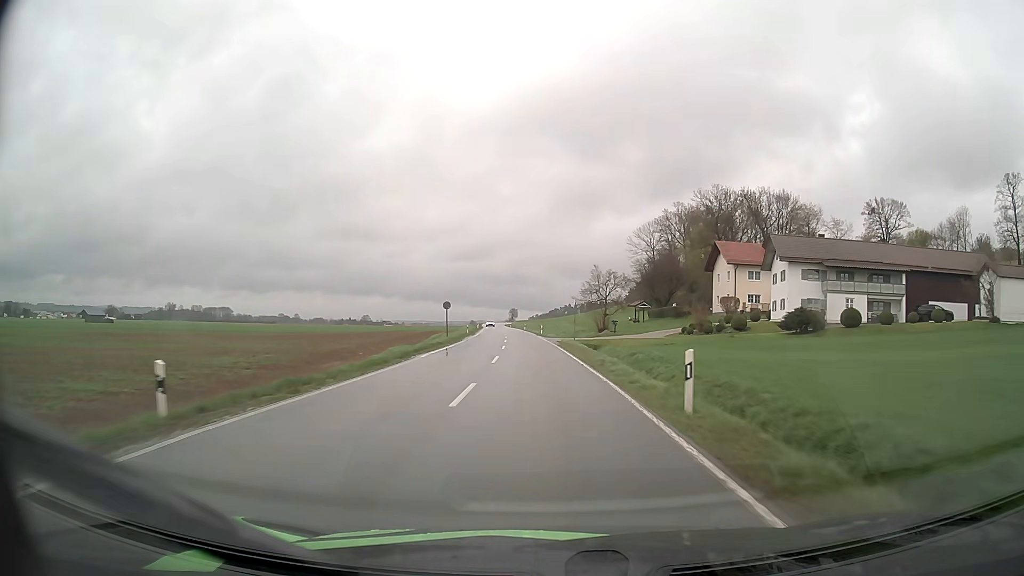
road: secondary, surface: asphalt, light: Day
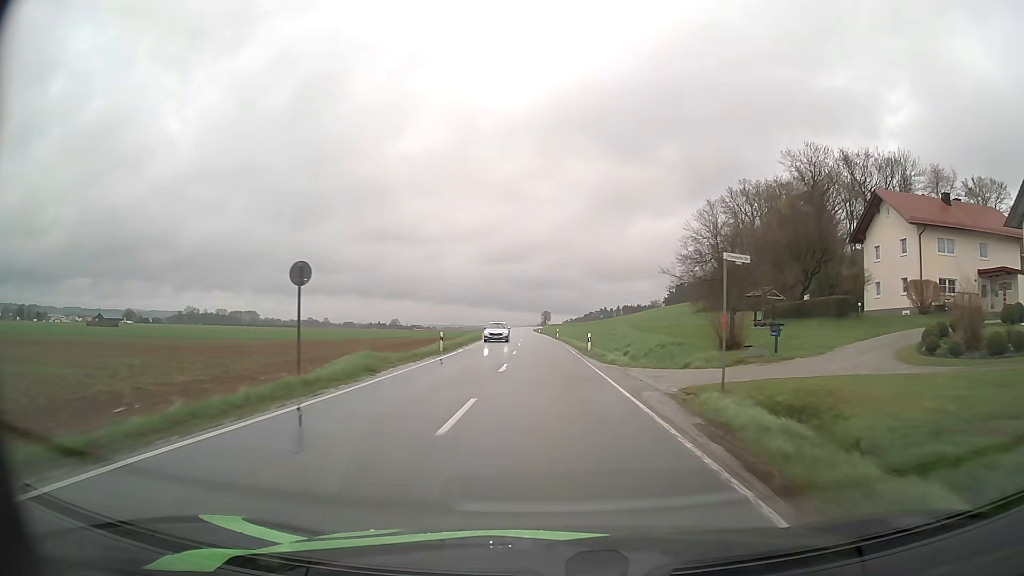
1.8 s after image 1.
(-1.1, +36.3) m; -3°
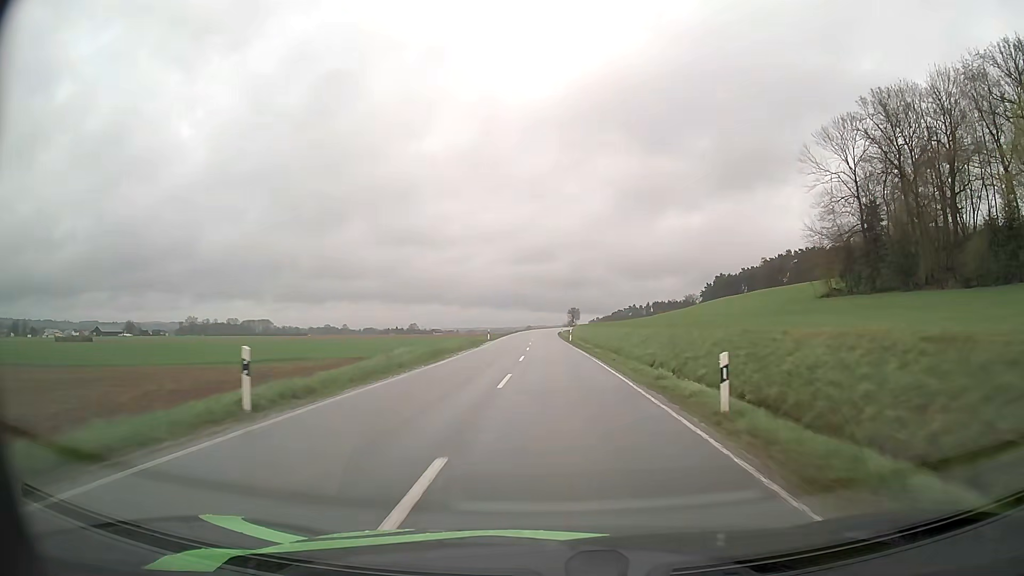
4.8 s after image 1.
(-1.3, +63.0) m; -2°
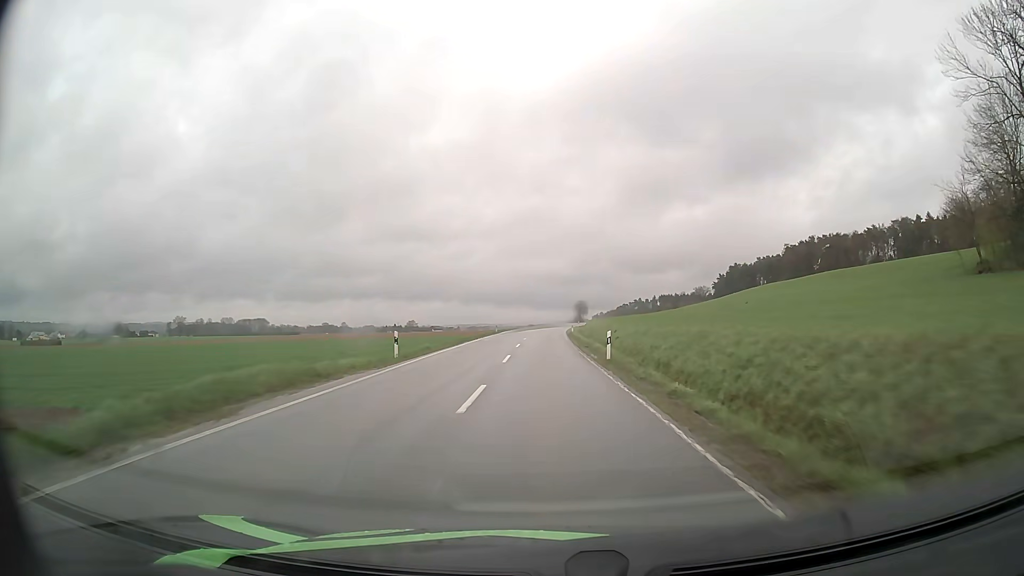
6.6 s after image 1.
(0.0, +38.9) m; 0°
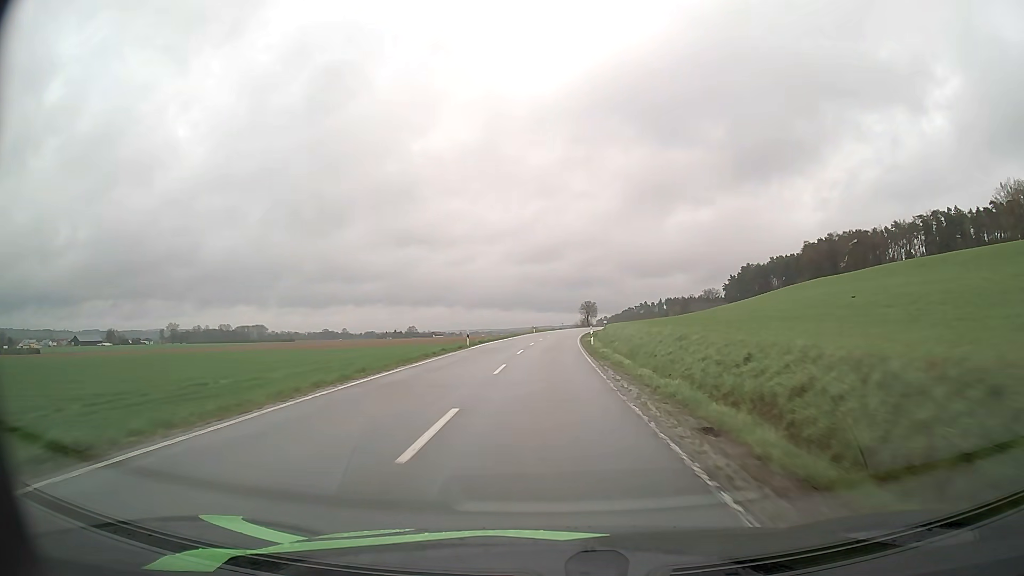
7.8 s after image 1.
(-0.1, +26.3) m; 0°
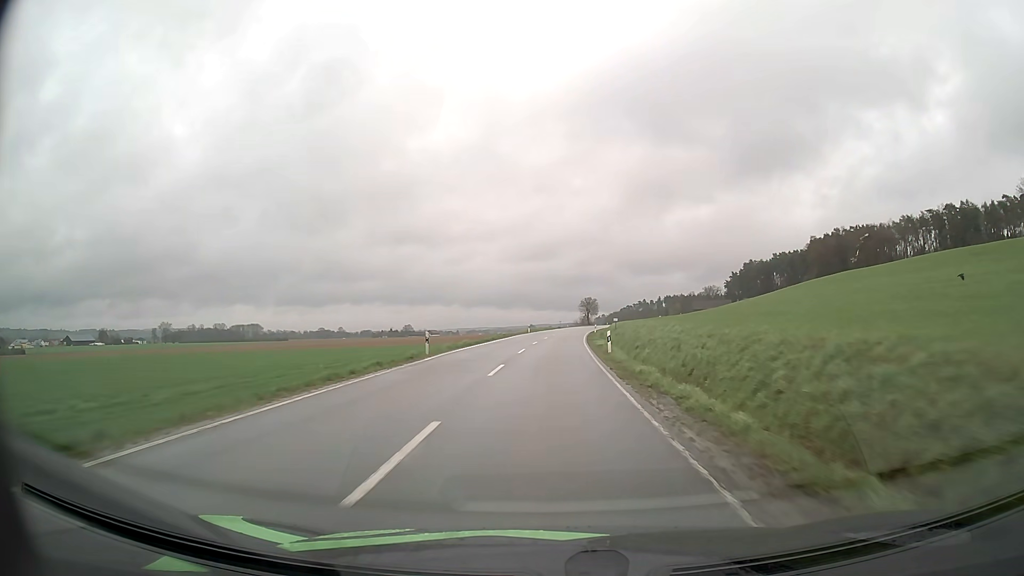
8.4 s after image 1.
(0.0, +13.1) m; 0°
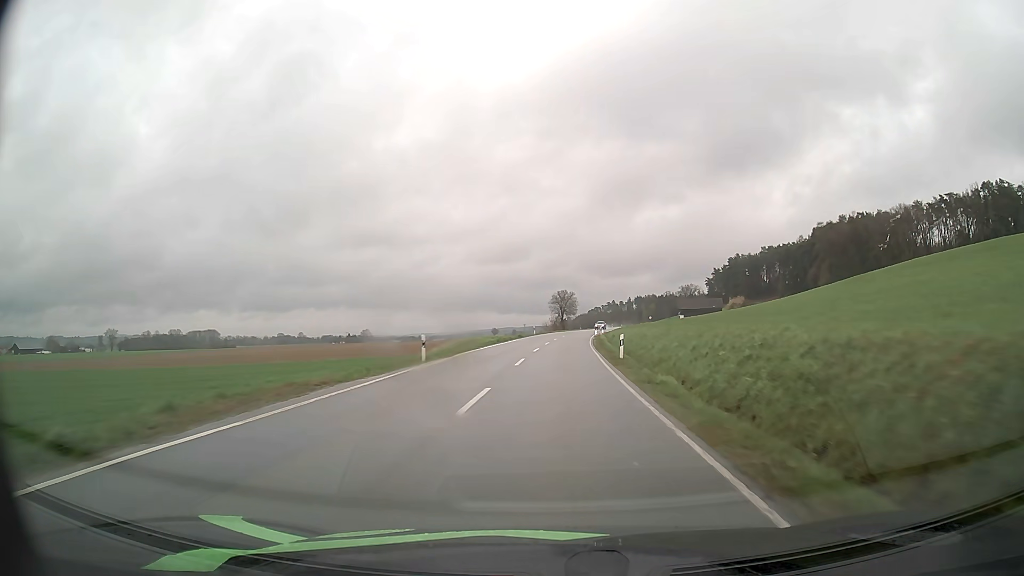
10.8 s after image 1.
(+1.1, +51.7) m; +3°
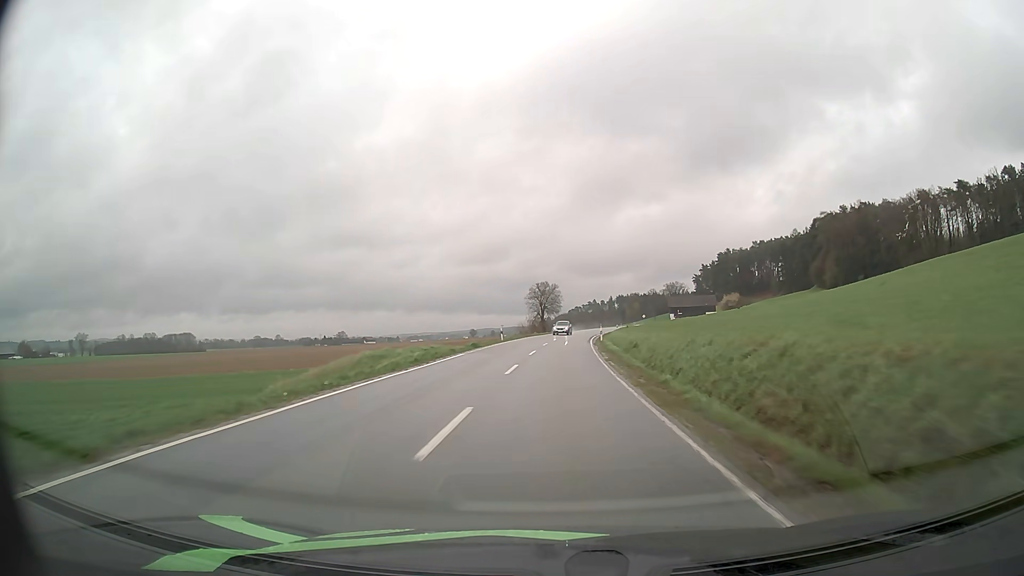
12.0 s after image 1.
(+0.4, +25.5) m; +2°
(0, +10) (0, +20) (+1, +30) (+1, +40) (+2, +50) (+3, +60) (+3, +70) (+5, +80) (+6, +90) (+8, +100) m
